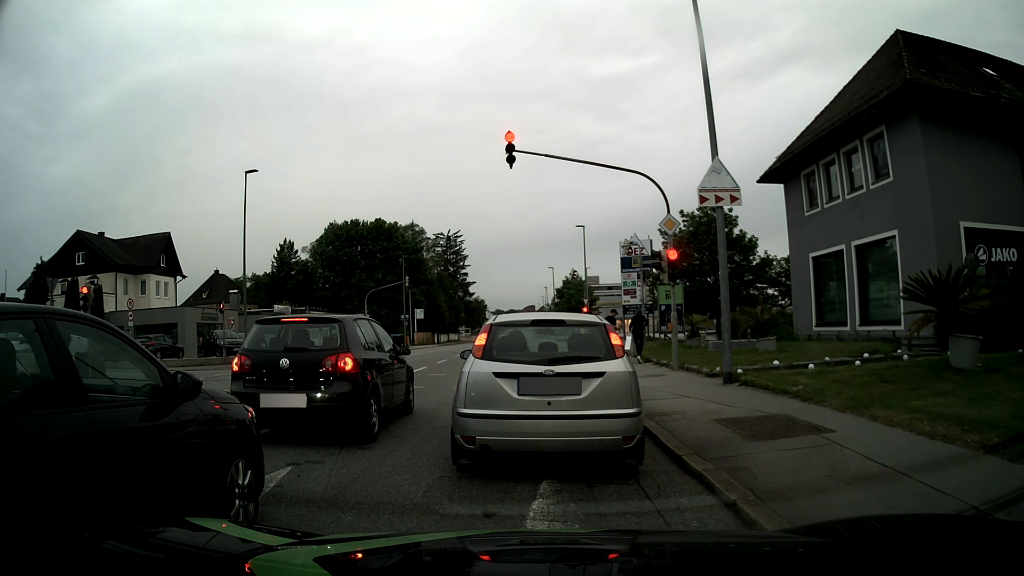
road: tertiary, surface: asphalt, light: Day
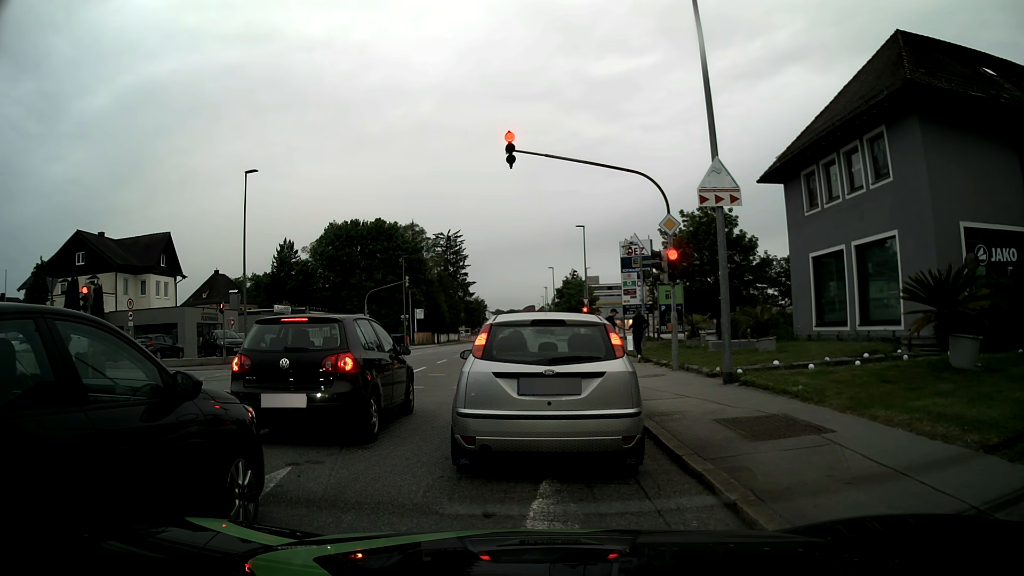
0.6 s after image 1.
(0.0, 0.0) m; 0°
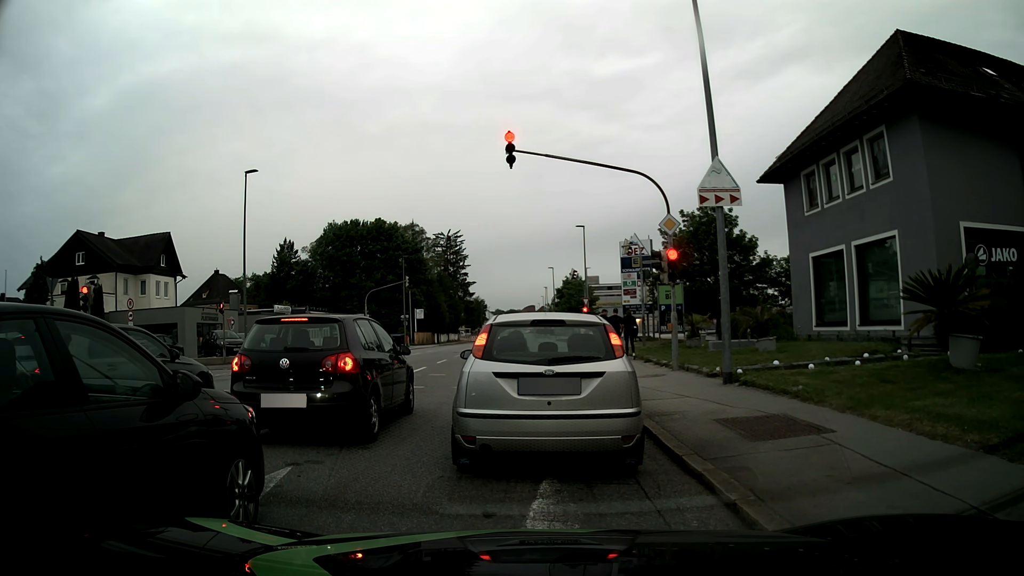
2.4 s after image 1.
(0.0, 0.0) m; 0°
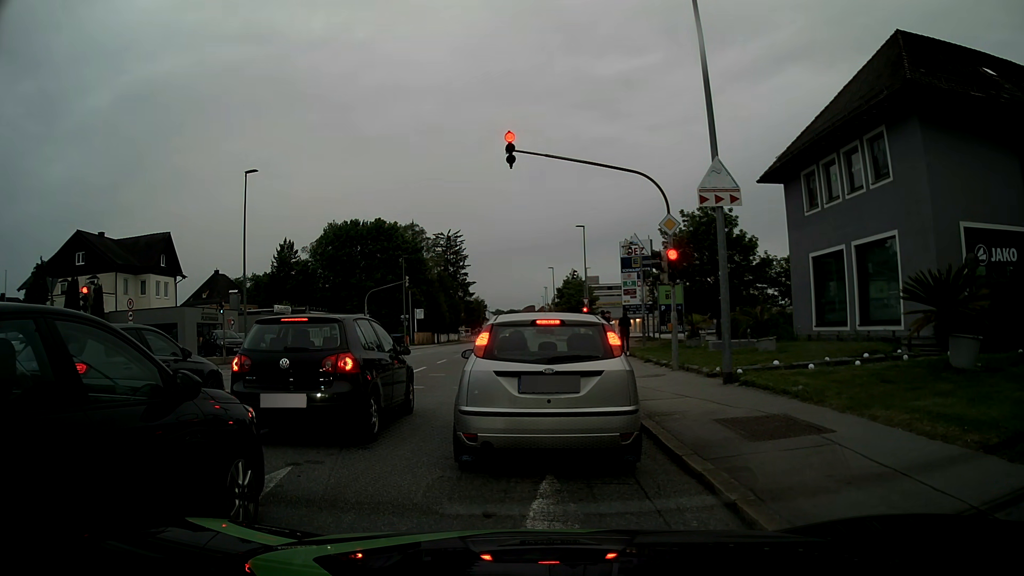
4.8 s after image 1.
(0.0, 0.0) m; 0°
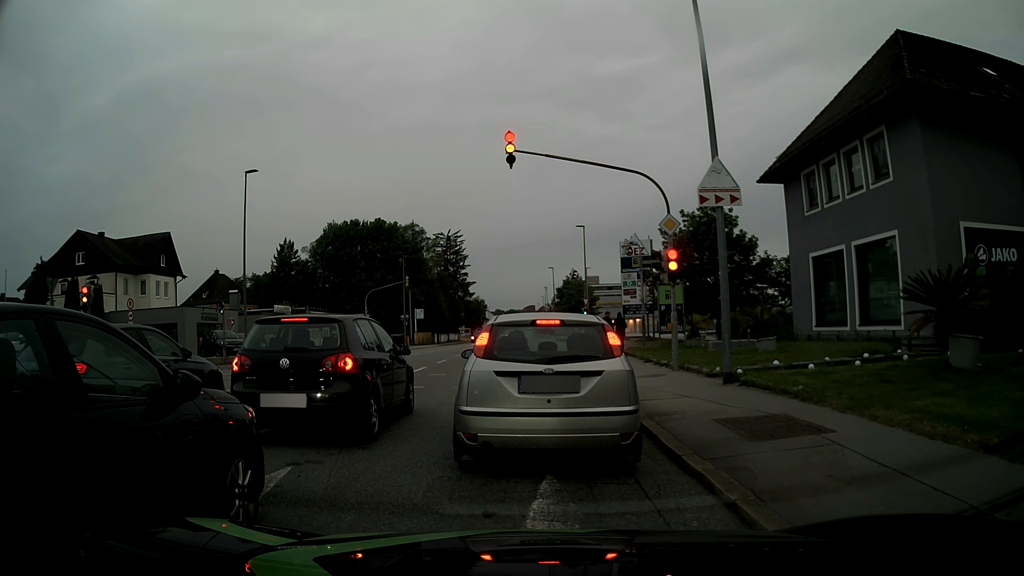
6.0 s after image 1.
(0.0, 0.0) m; 0°
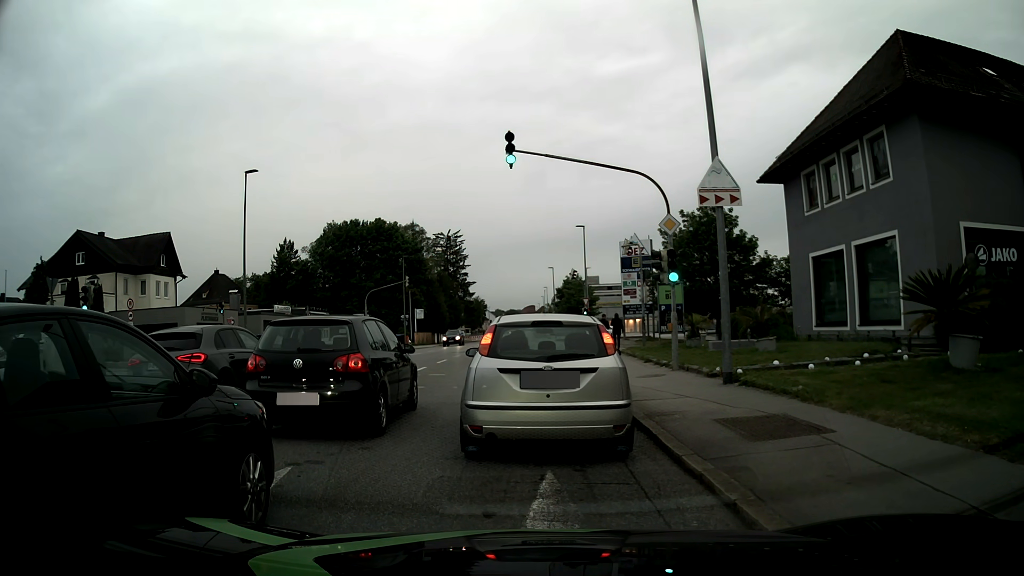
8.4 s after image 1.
(0.0, 0.0) m; 0°
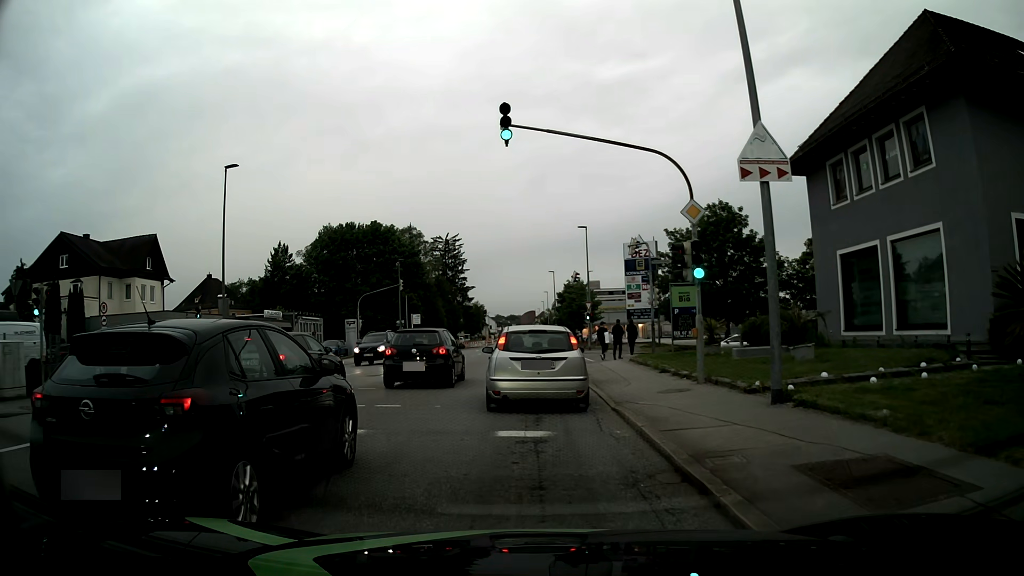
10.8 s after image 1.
(0.0, +2.9) m; +1°
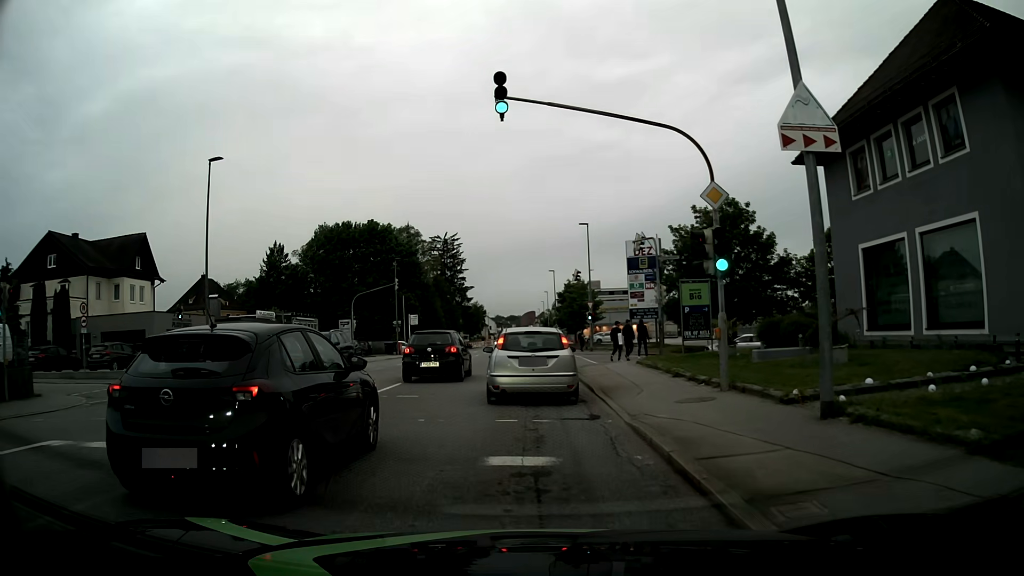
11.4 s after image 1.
(0.0, +1.9) m; -1°
(0, +10) (0, +20) (0, +30) (0, +40) (0, +50) (0, +60) (-1, +70) (-1, +80) (-1, +90) (-1, +100) m
